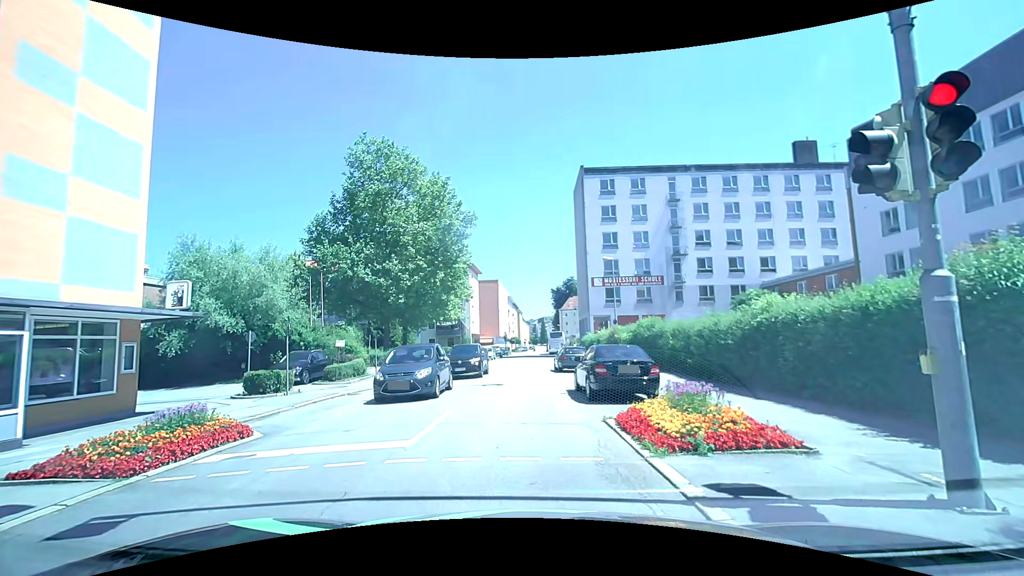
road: tertiary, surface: asphalt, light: Day
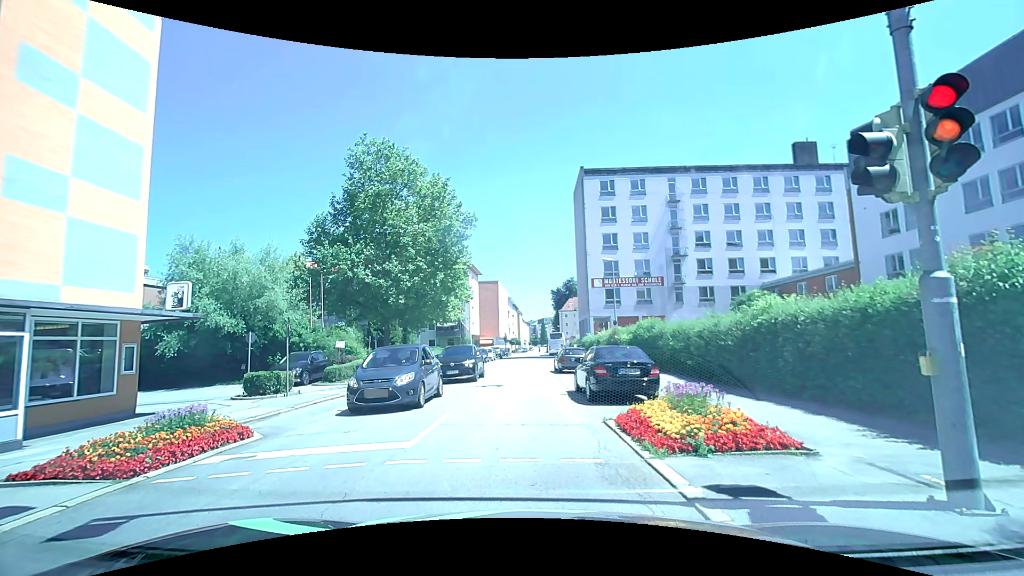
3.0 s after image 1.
(0.0, +0.1) m; 0°
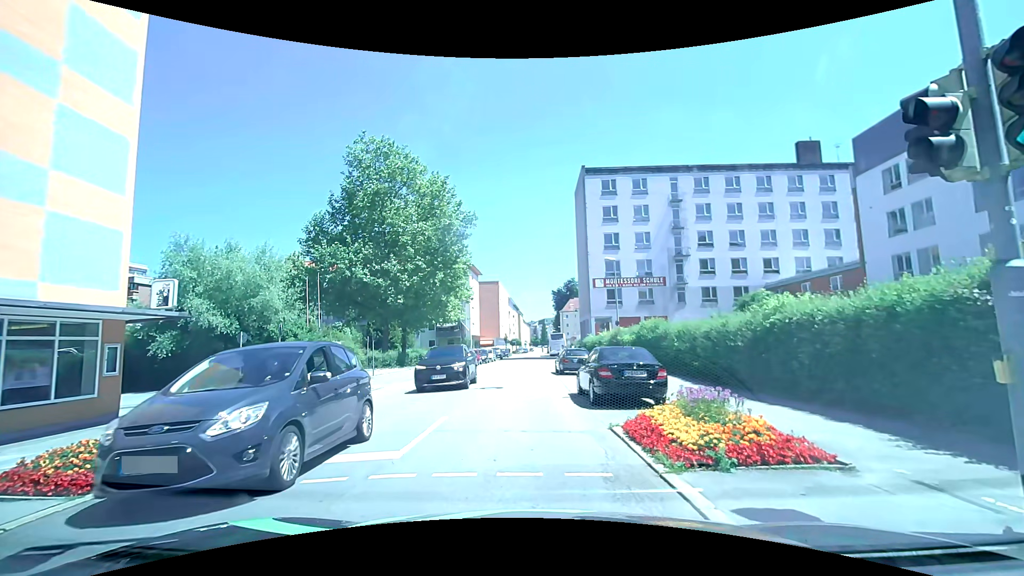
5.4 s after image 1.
(0.0, +0.7) m; 0°
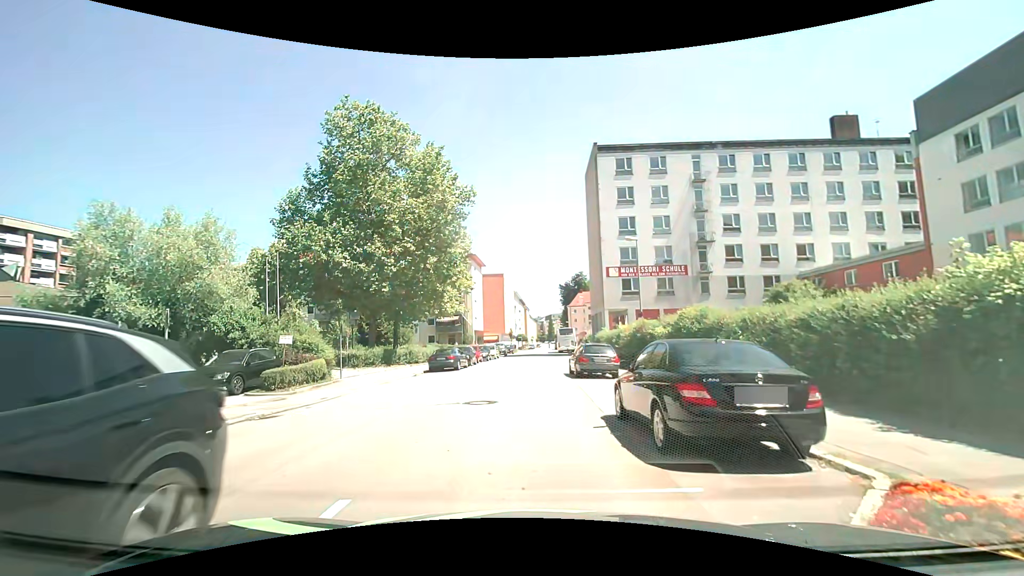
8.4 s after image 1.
(-0.1, +6.2) m; -2°
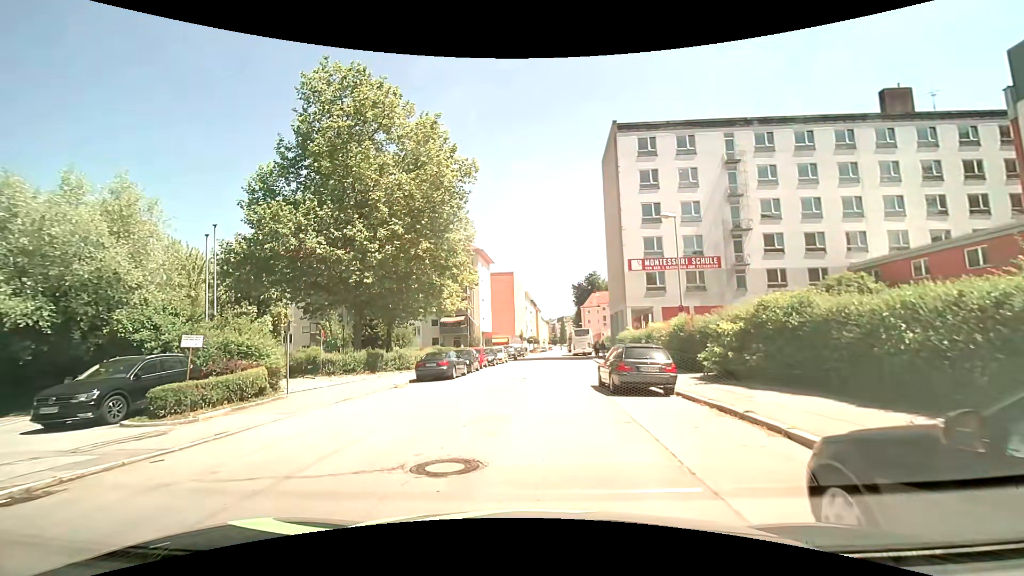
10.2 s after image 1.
(-0.1, +6.4) m; -2°
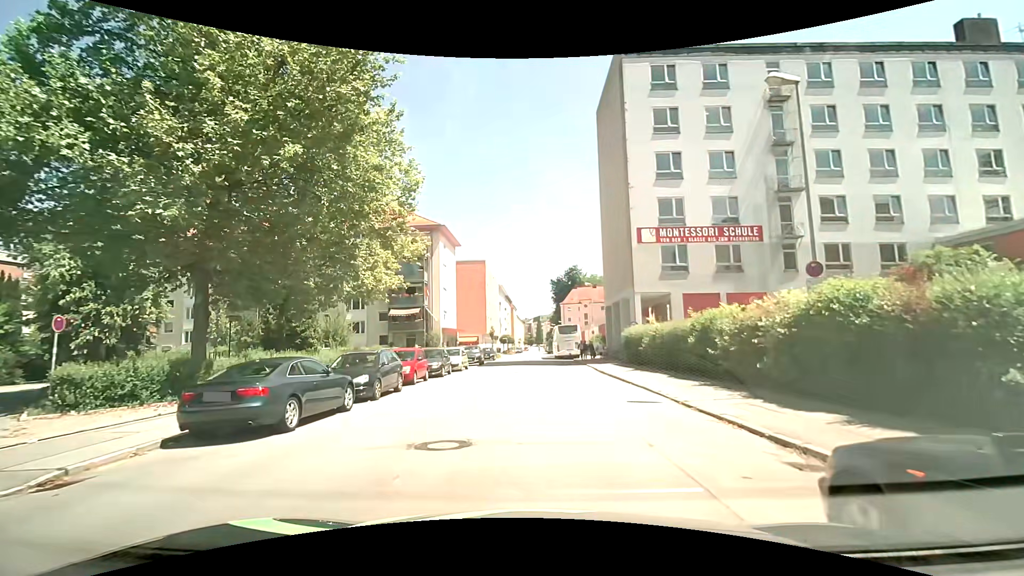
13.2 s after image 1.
(+0.2, +14.4) m; +2°
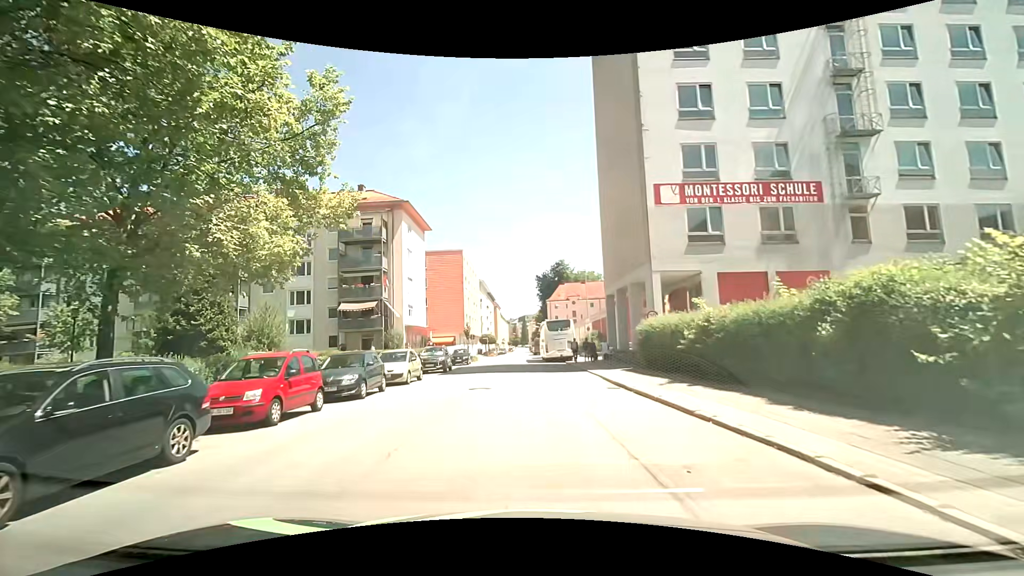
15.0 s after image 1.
(+0.3, +10.0) m; +3°
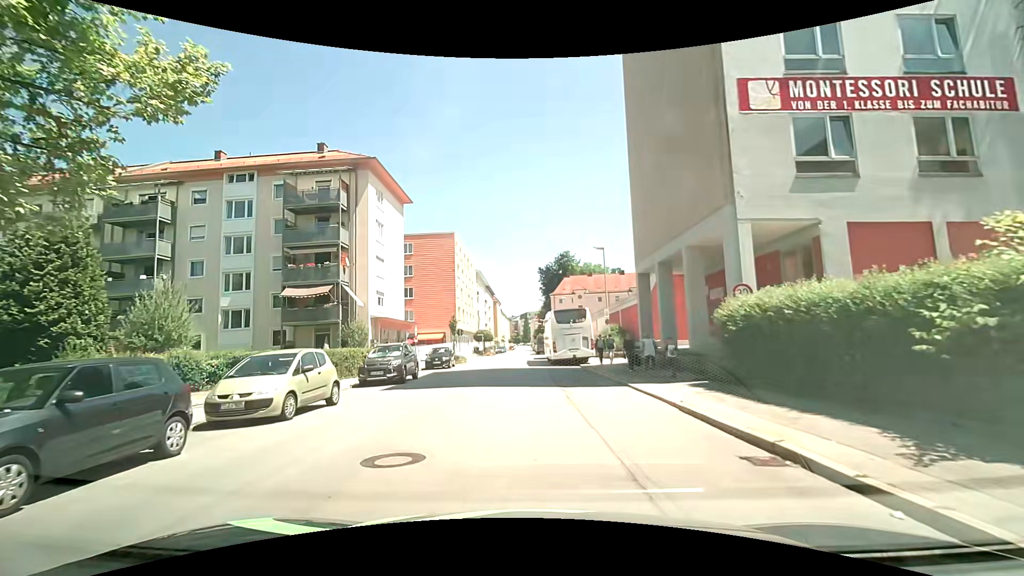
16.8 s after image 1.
(-0.1, +10.7) m; -1°
(0, +10) (0, +20) (-1, +30) (-1, +40) (-1, +50) (-1, +60) (-1, +70) (0, +80) (0, +90) (0, +100) m
